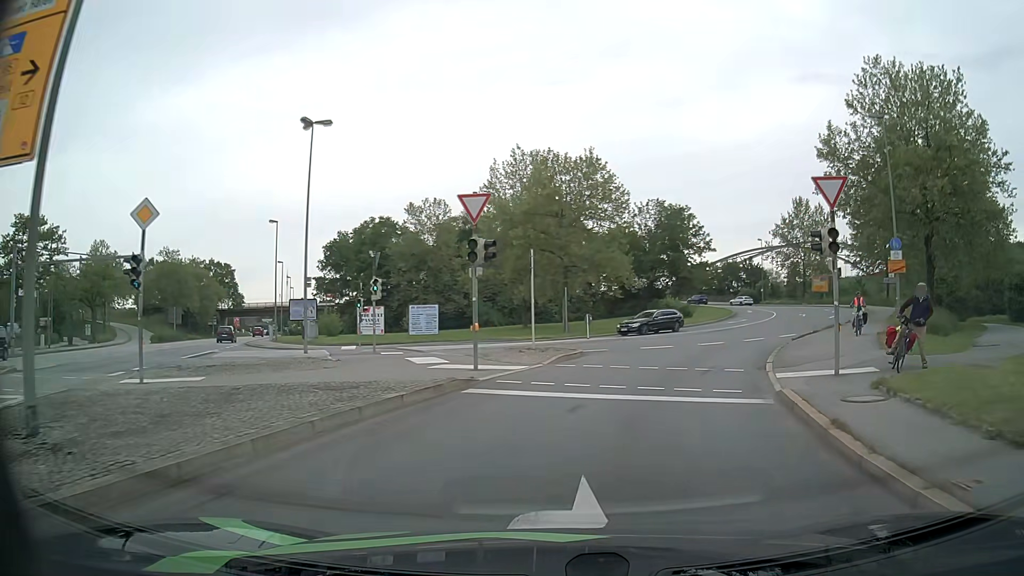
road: primary_link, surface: asphalt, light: Day
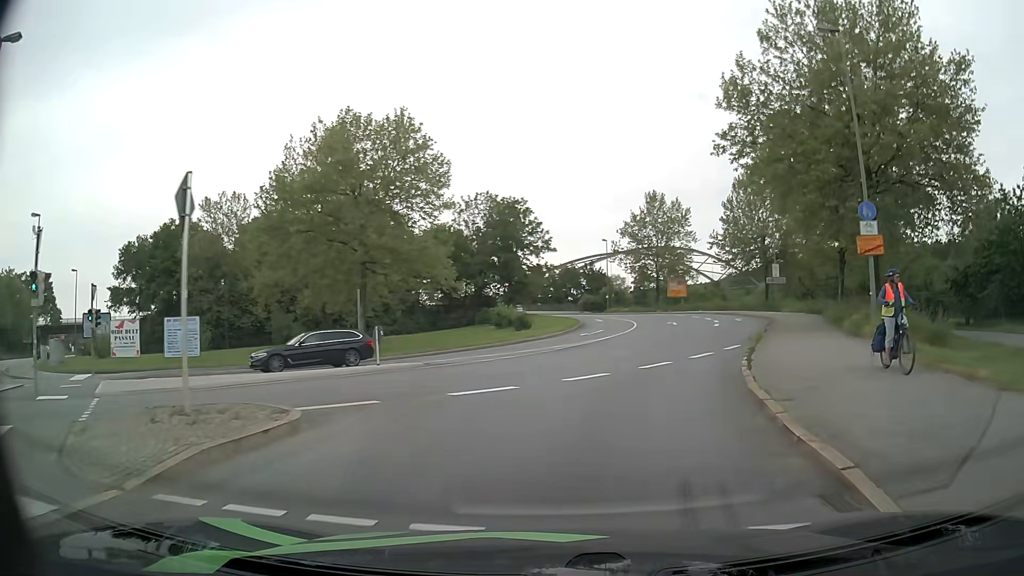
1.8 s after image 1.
(+1.7, +12.4) m; +15°
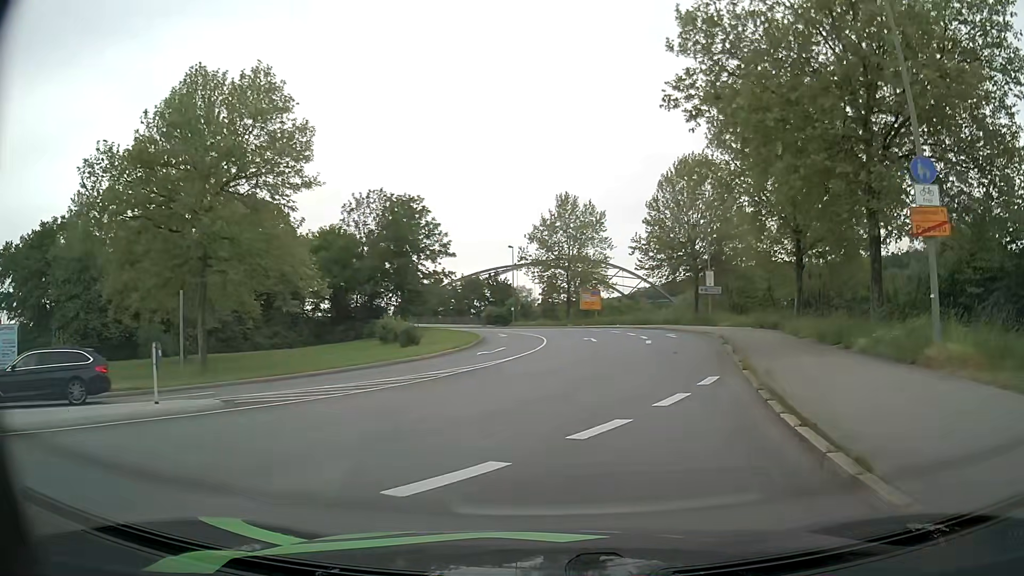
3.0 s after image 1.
(+0.6, +8.5) m; +8°
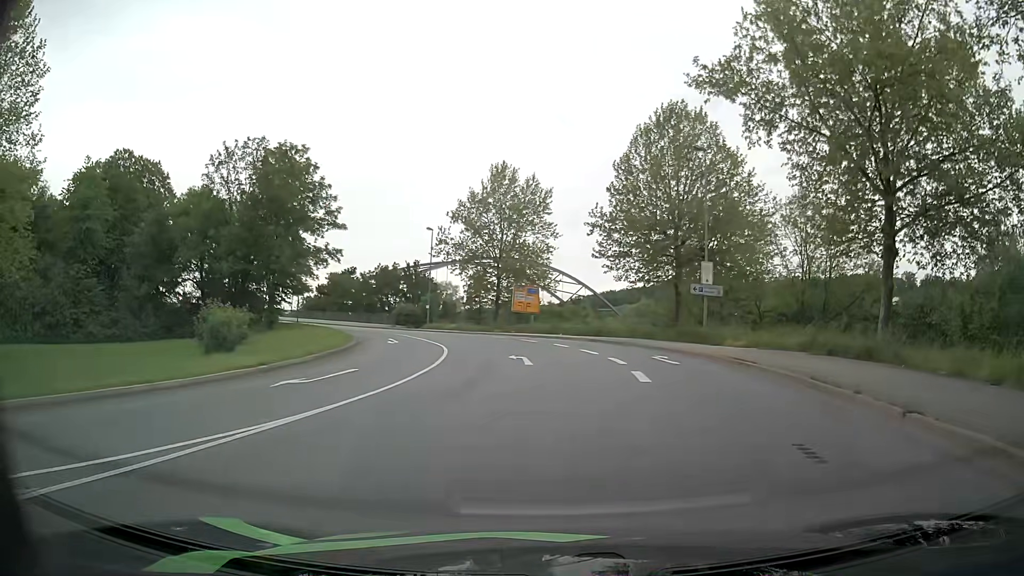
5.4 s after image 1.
(+1.0, +17.6) m; +5°
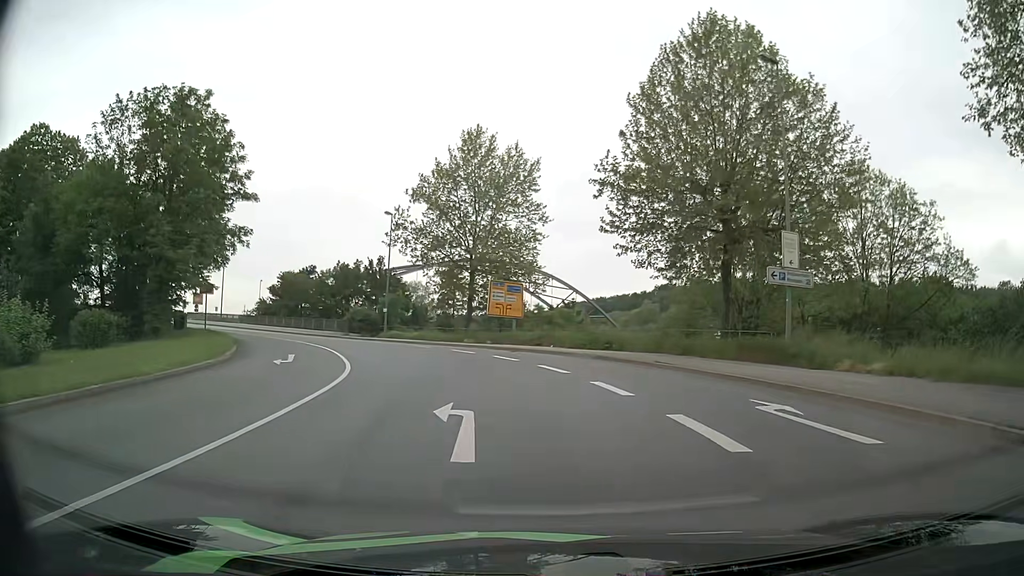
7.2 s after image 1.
(+0.3, +13.7) m; +2°
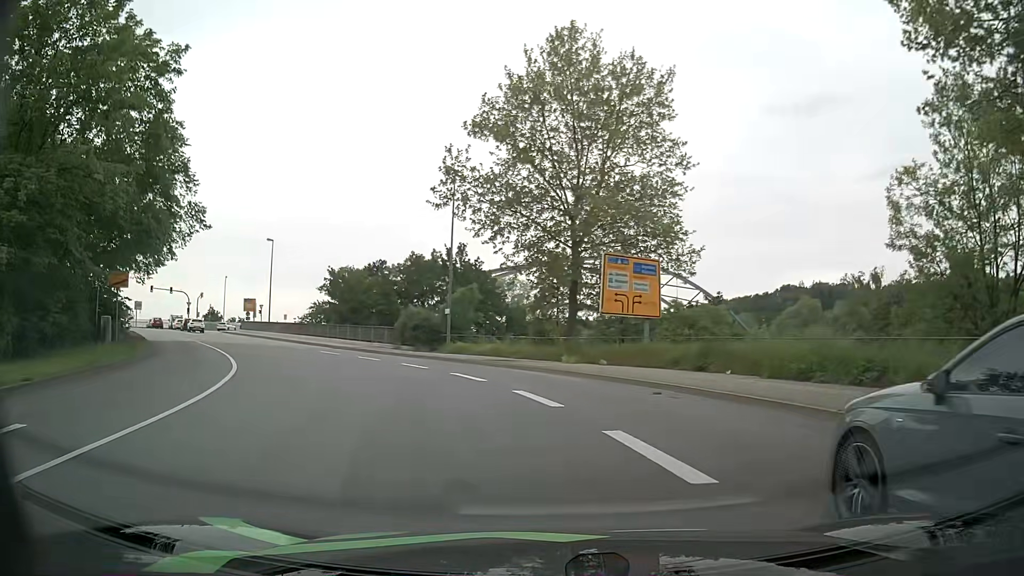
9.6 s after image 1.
(-1.1, +18.6) m; -10°
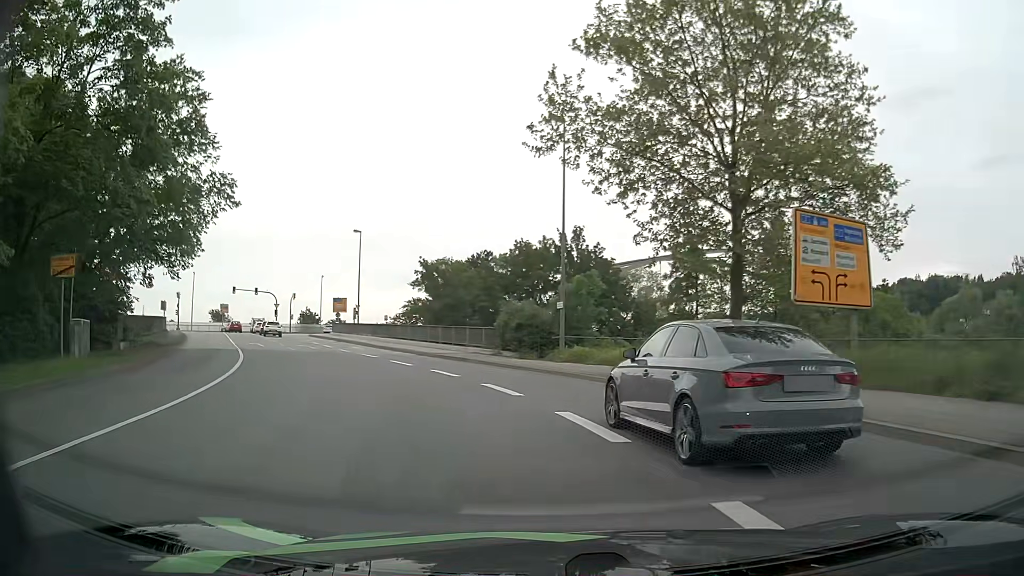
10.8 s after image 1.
(-0.8, +9.2) m; -10°
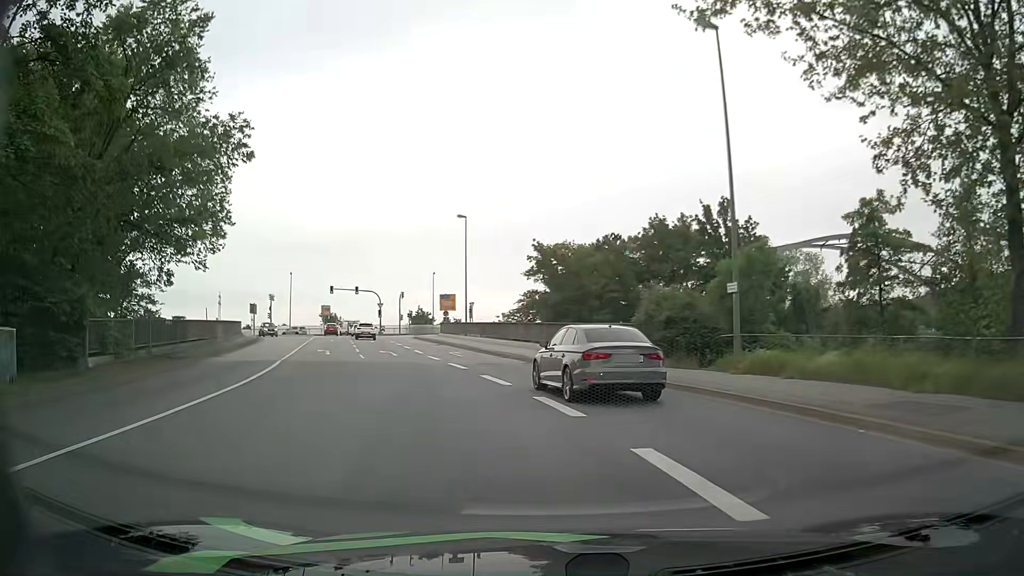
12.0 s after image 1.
(-0.8, +9.1) m; -11°
(-1, +10) (-3, +20) (-6, +29) (-9, +39) (-13, +48) (-16, +58) (-19, +67) (-22, +77) (-25, +86) (-30, +95) m
